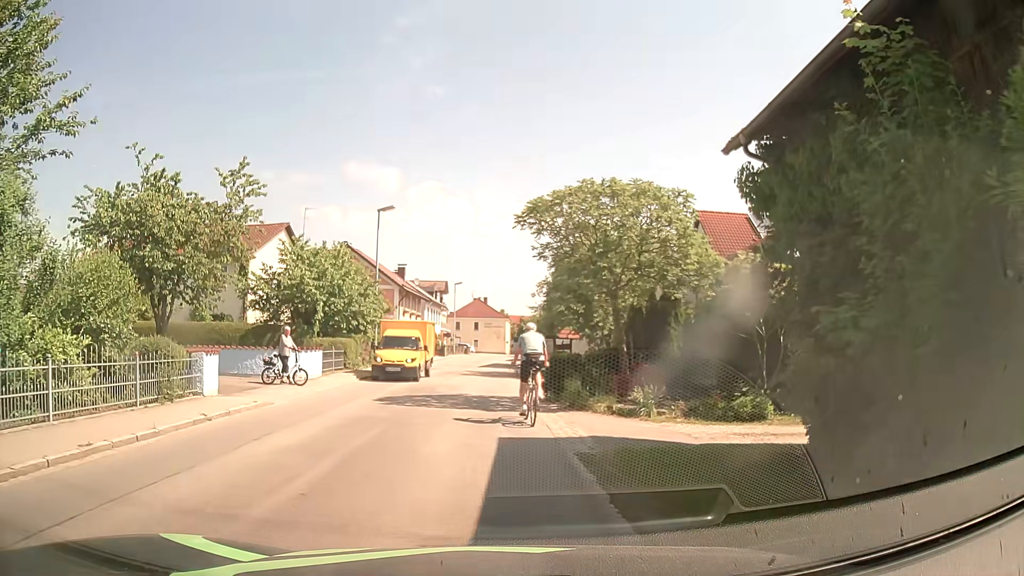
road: tertiary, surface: asphalt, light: Day
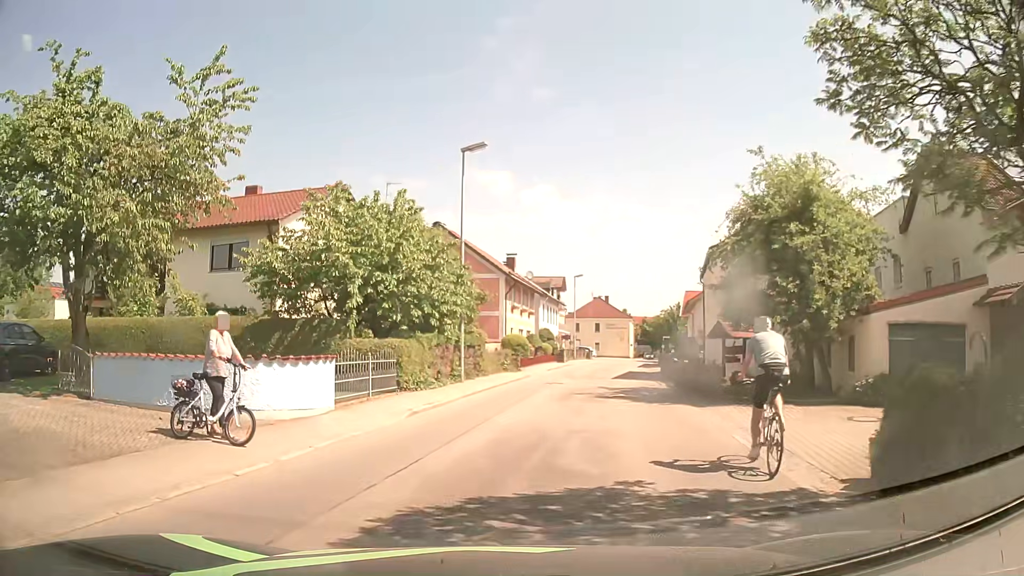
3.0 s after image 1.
(-0.7, +12.1) m; -9°
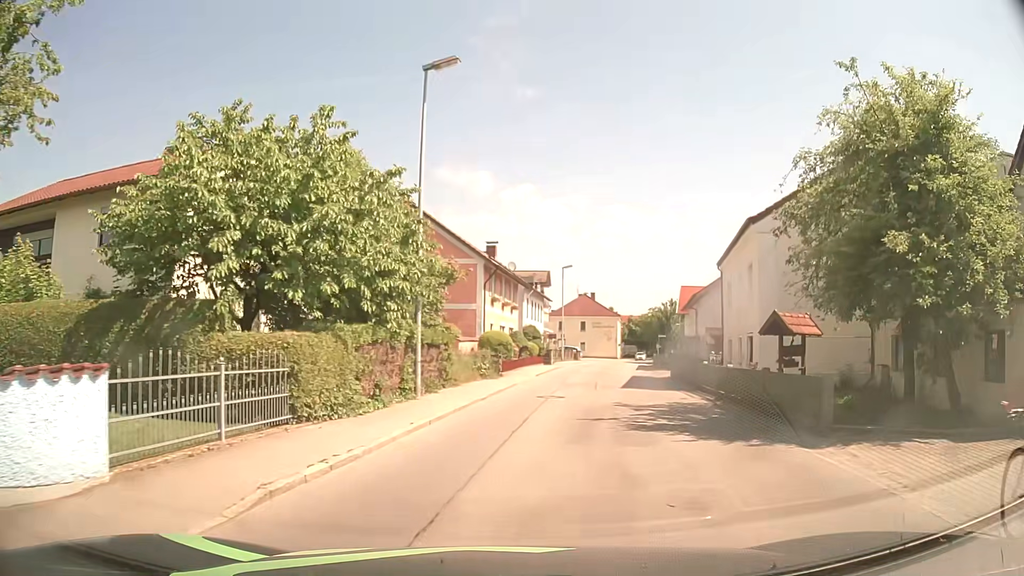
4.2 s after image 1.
(+0.1, +7.5) m; +1°
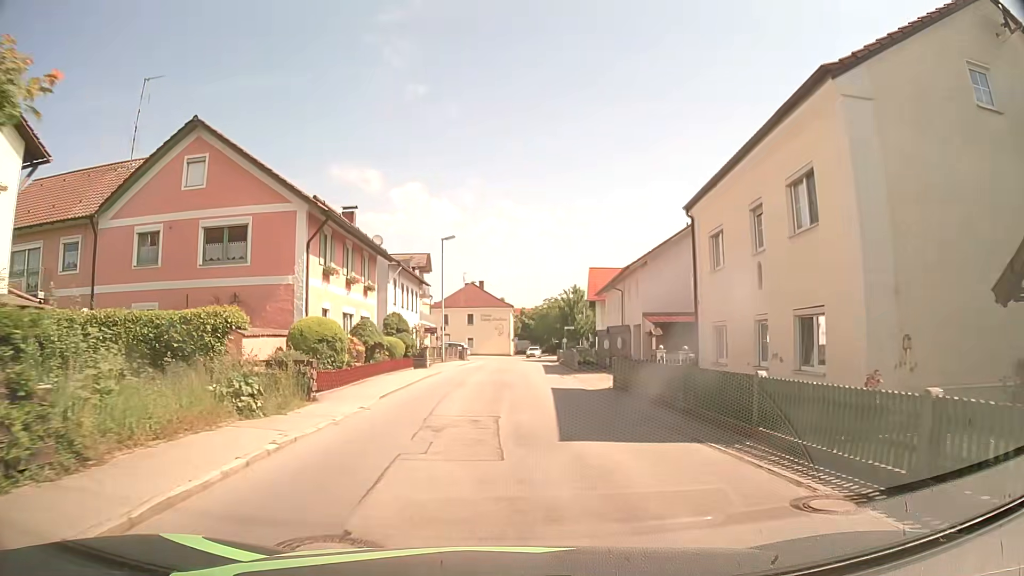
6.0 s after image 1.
(+1.5, +14.2) m; +10°
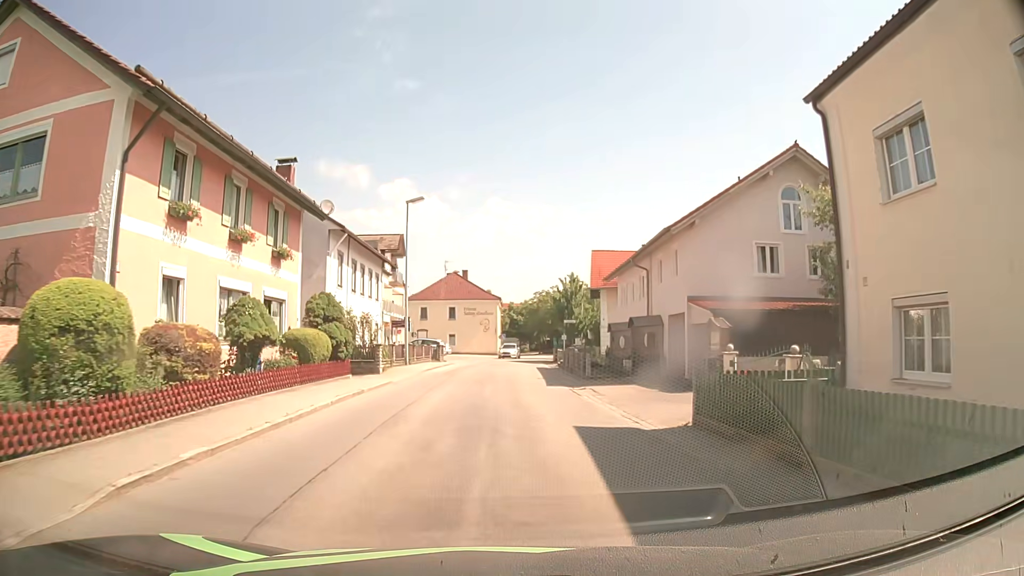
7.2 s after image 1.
(+0.1, +11.0) m; +1°
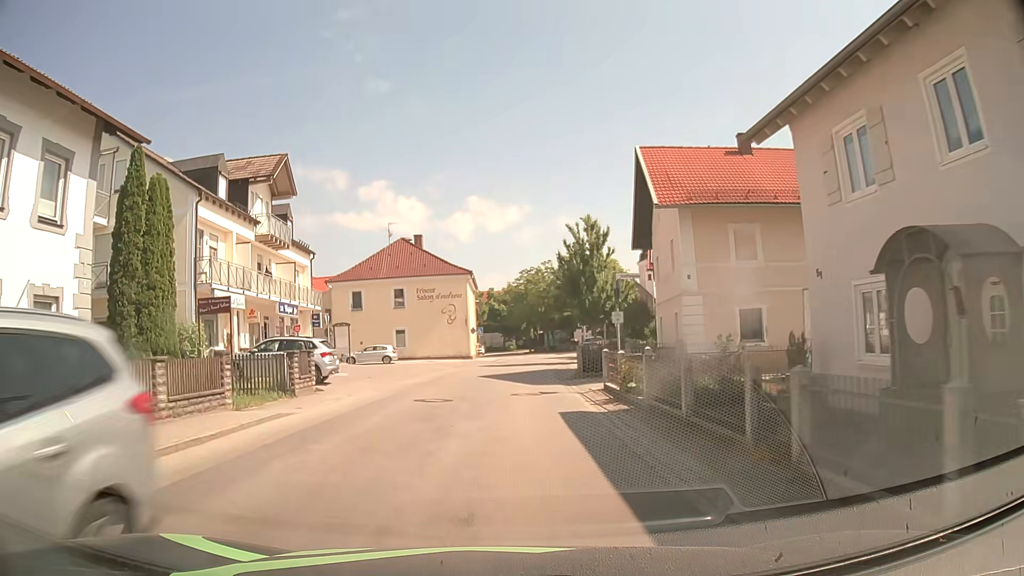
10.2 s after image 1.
(+0.6, +28.6) m; +2°
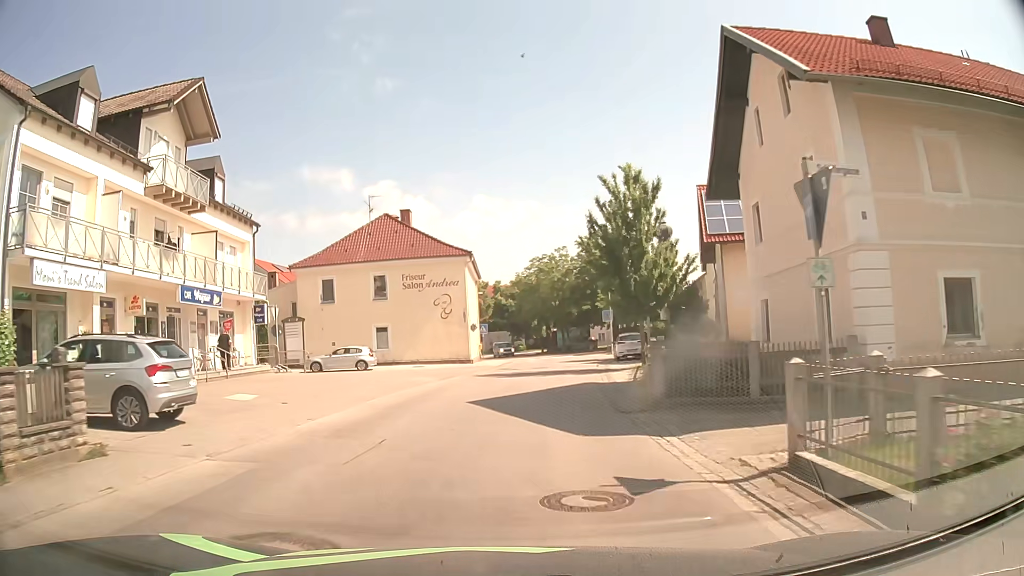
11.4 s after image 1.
(-0.1, +11.4) m; -1°
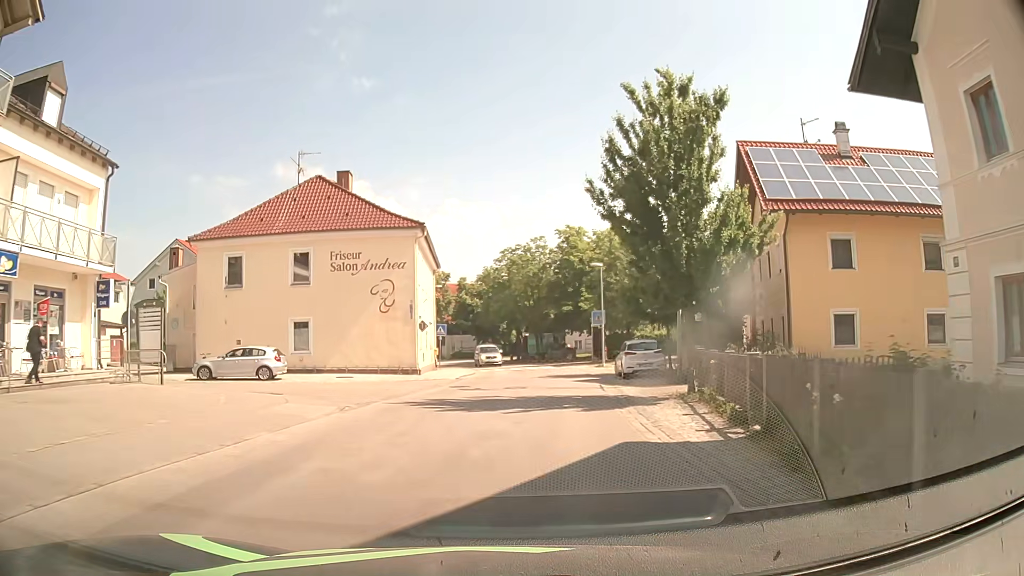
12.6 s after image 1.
(+0.1, +11.3) m; +3°
(0, +10) (+1, +20) (+2, +30) (+2, +40) (+2, +50) (0, +60) (-2, +69) (-5, +79) (-9, +88) (-12, +98) m
